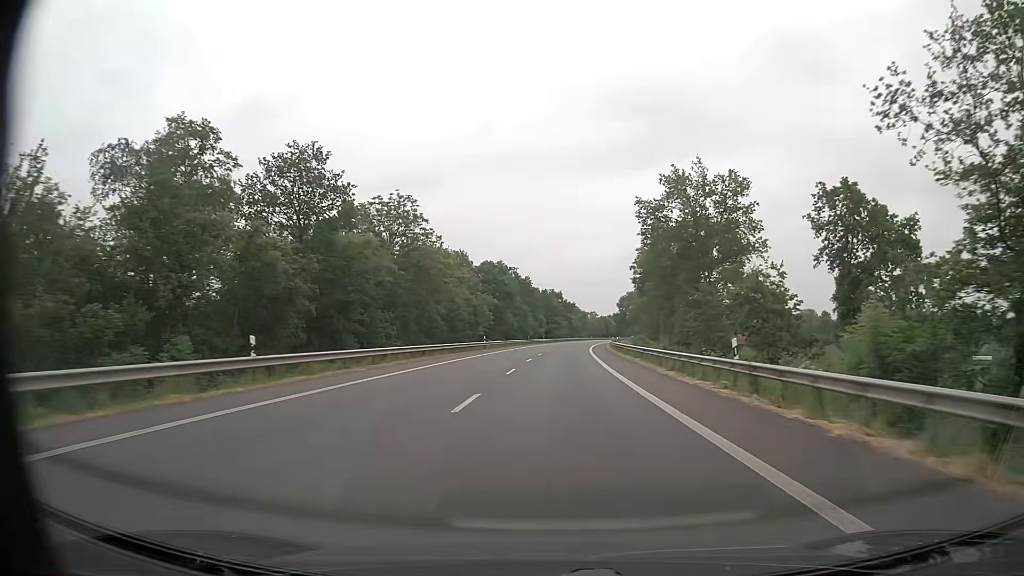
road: primary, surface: asphalt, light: Day
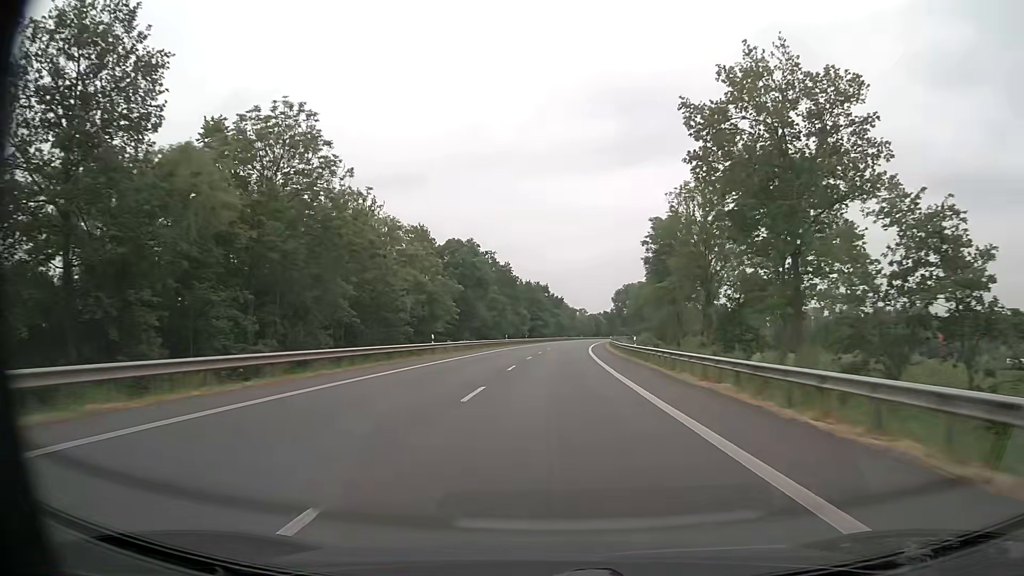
(+0.2, +22.6) m; +1°
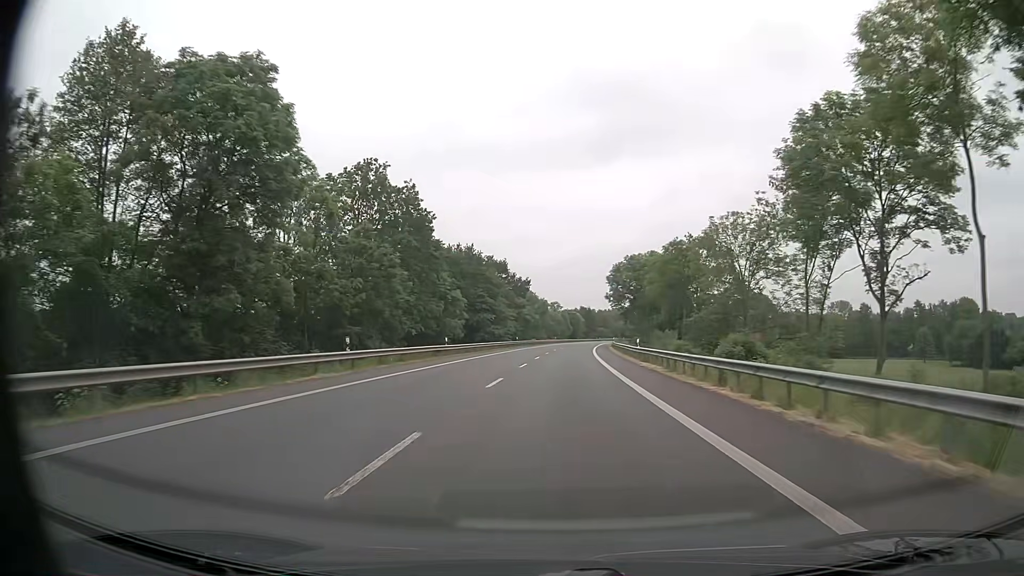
(+1.4, +56.5) m; +3°
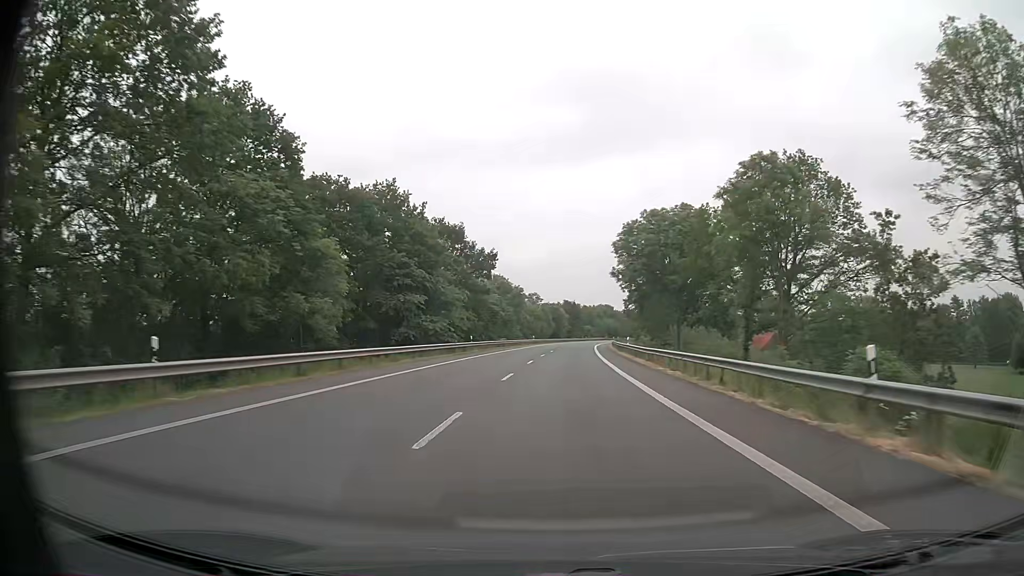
(+0.7, +33.9) m; +2°
(0, +10) (0, +20) (0, +30) (+1, +40) (+1, +50) (+2, +60) (+2, +70) (+3, +80) (+4, +90) (+5, +100) m
